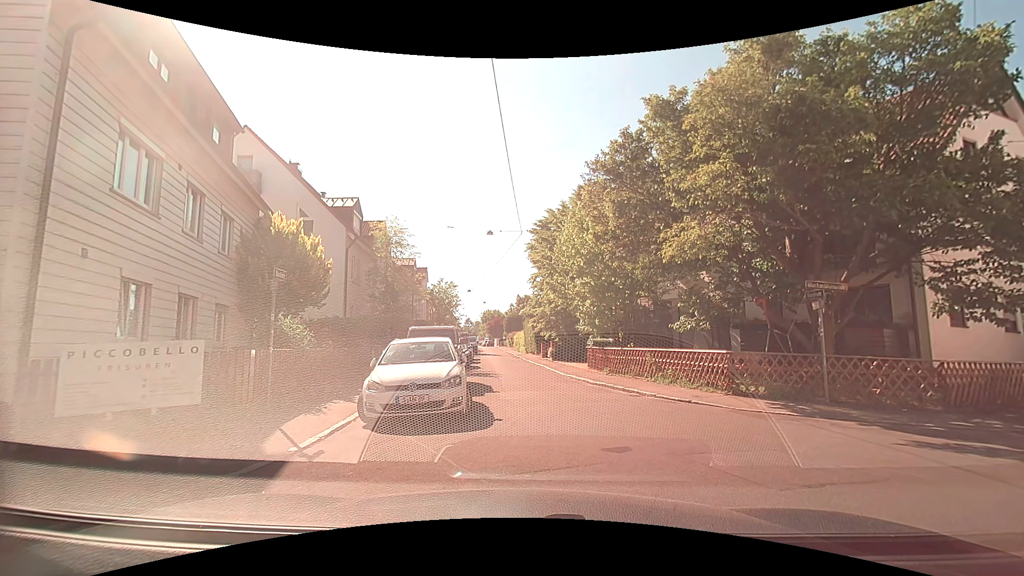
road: residential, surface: asphalt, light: Day
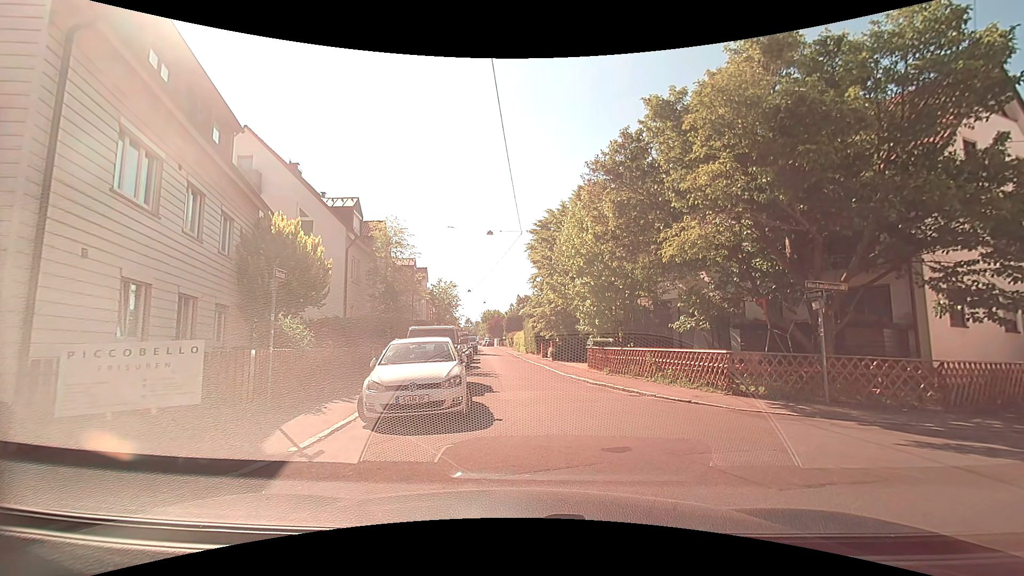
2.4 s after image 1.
(0.0, 0.0) m; 0°
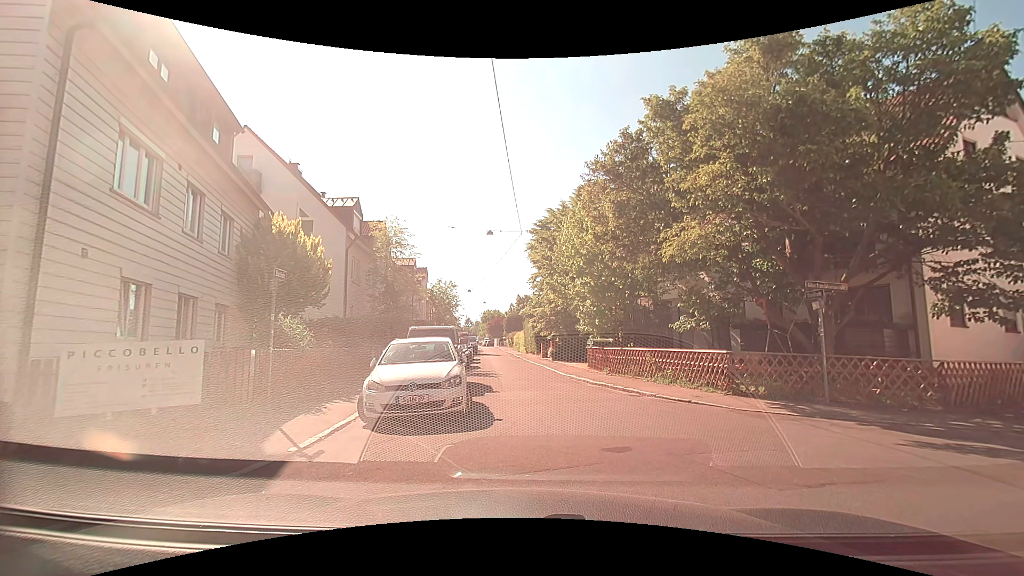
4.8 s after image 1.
(0.0, 0.0) m; 0°
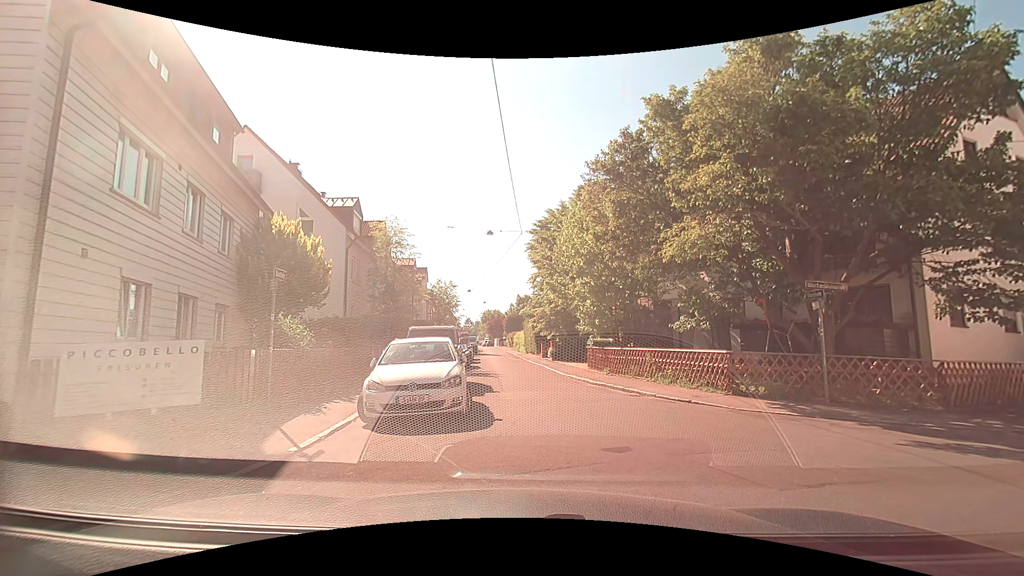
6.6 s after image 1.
(0.0, 0.0) m; 0°
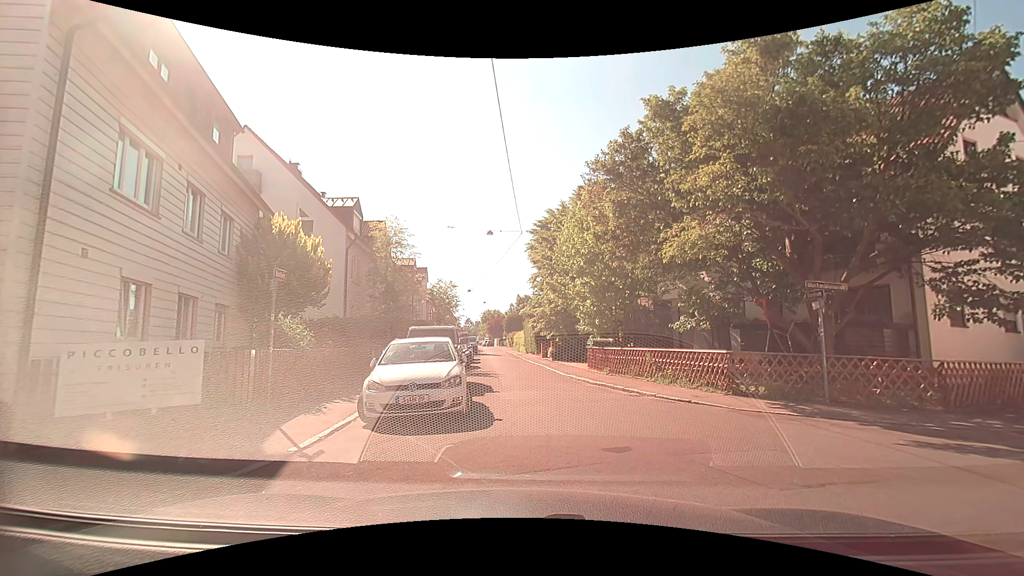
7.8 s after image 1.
(0.0, 0.0) m; 0°
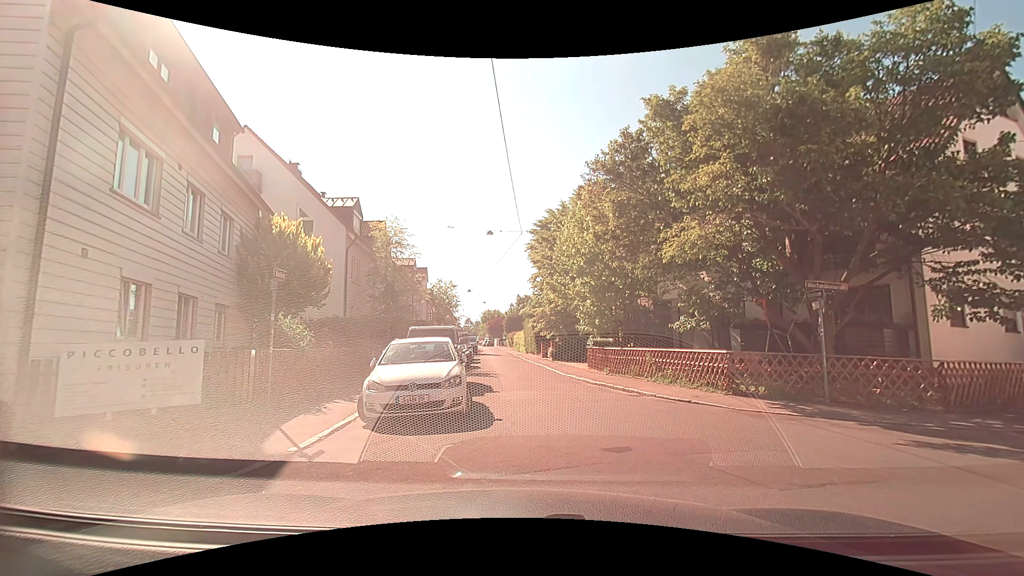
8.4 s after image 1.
(0.0, 0.0) m; 0°
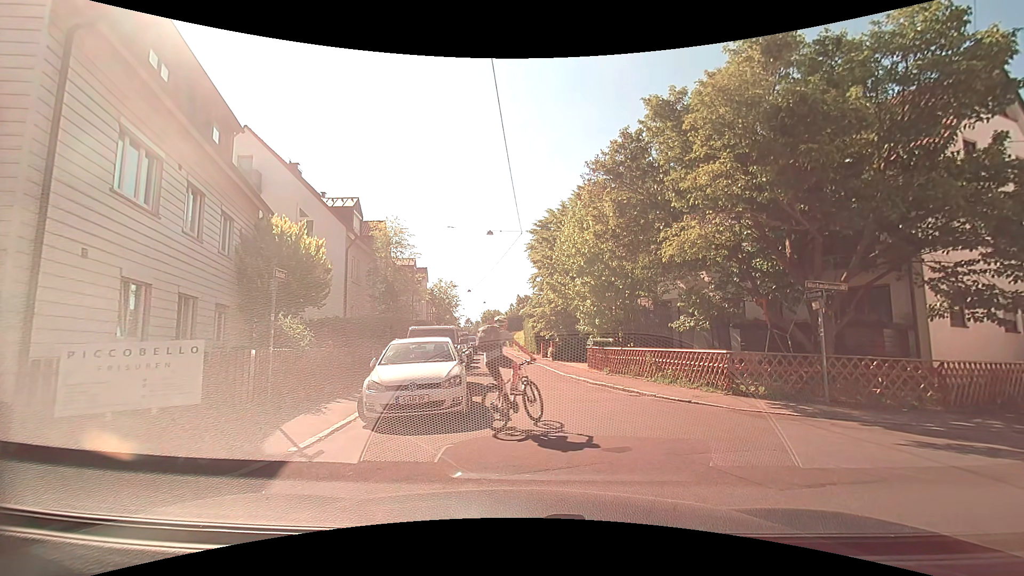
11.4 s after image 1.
(0.0, 0.0) m; 0°
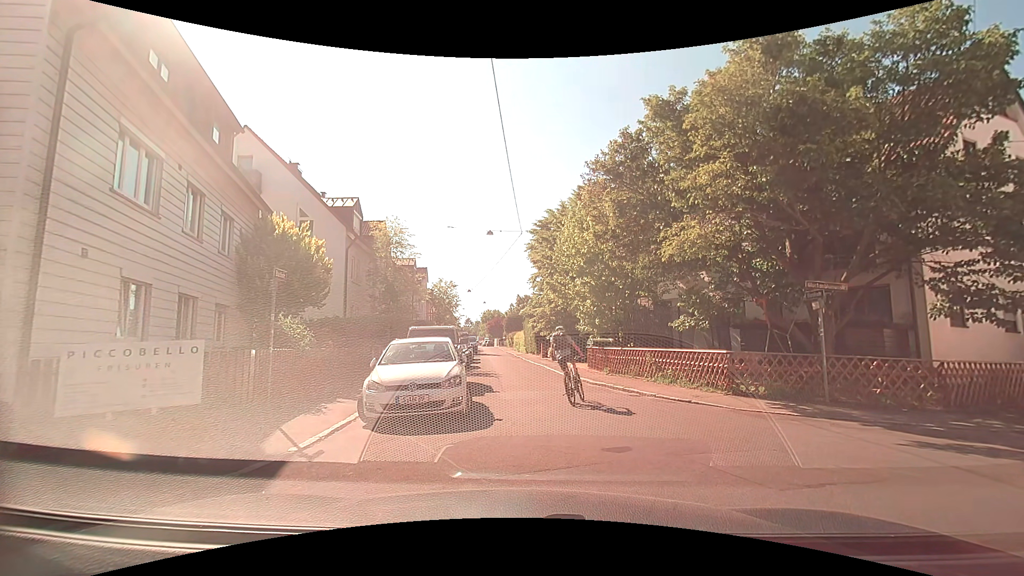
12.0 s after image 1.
(0.0, 0.0) m; 0°
